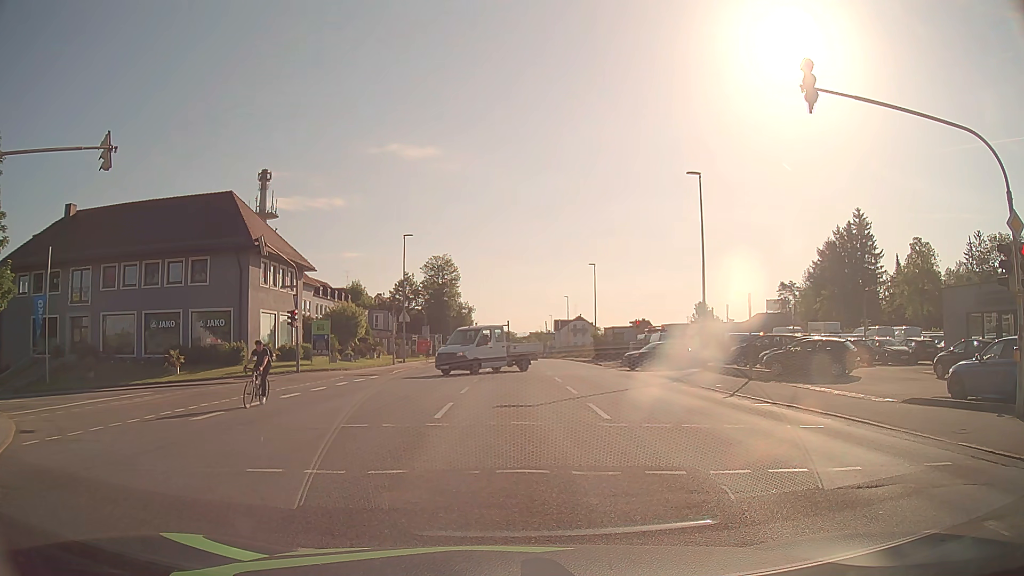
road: tertiary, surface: asphalt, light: Day
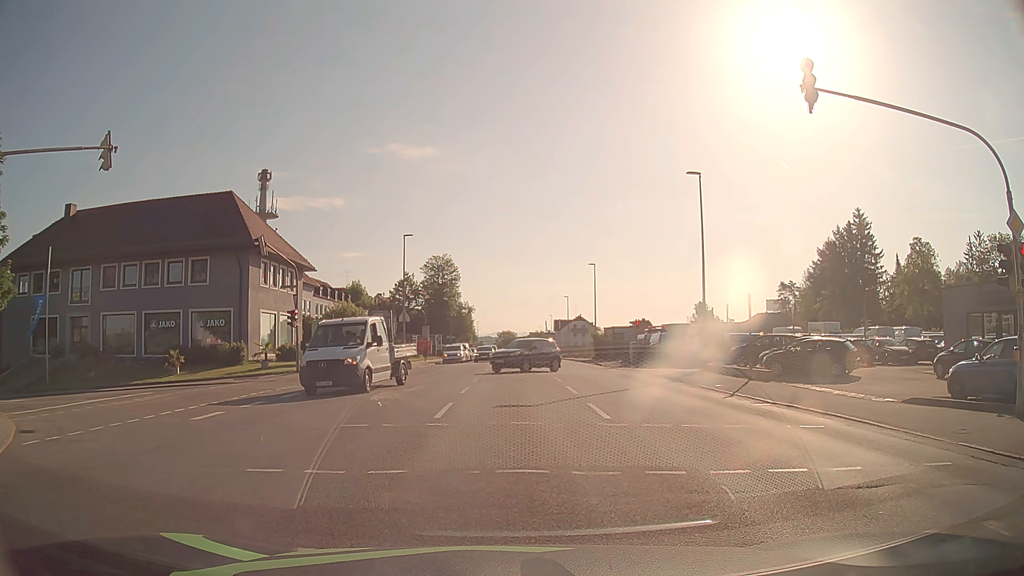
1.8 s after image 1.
(0.0, 0.0) m; 0°
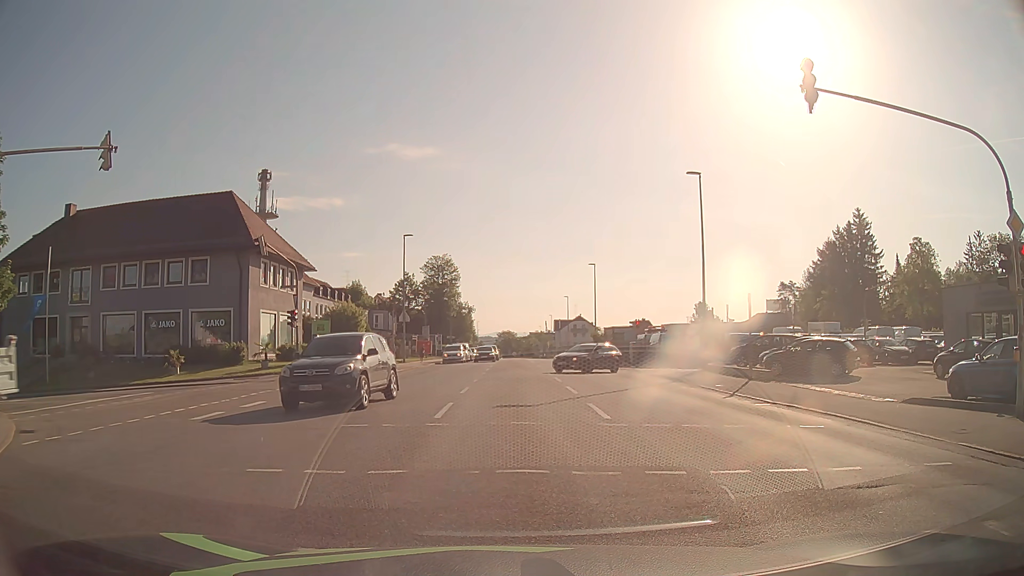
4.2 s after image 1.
(0.0, 0.0) m; 0°
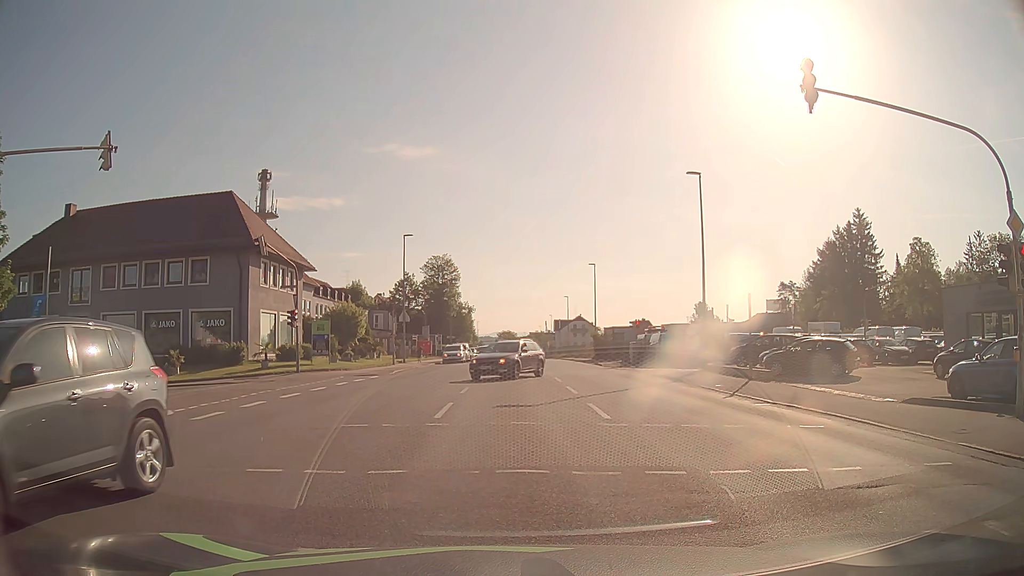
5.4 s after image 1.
(0.0, 0.0) m; 0°
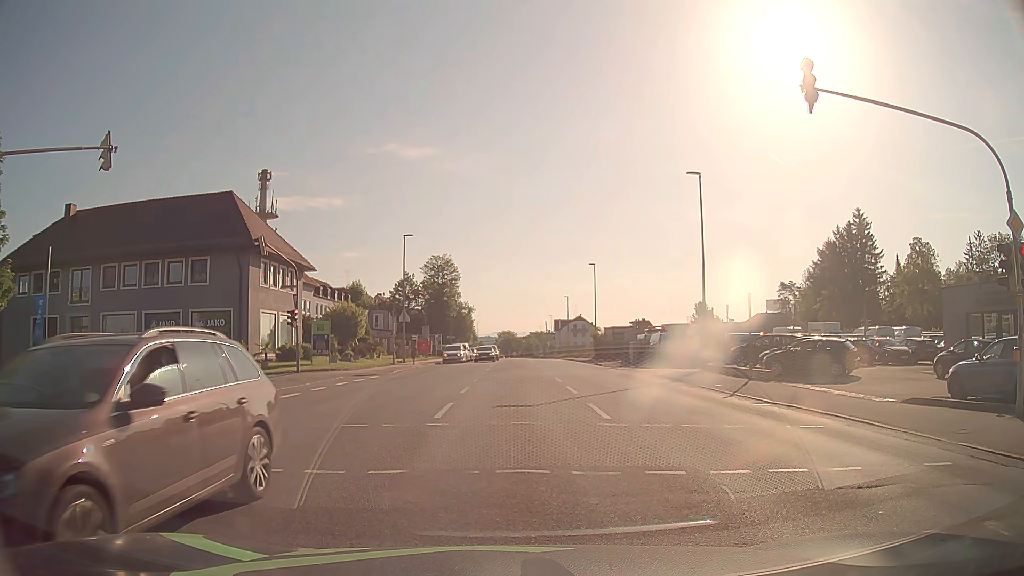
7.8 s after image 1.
(0.0, 0.0) m; 0°
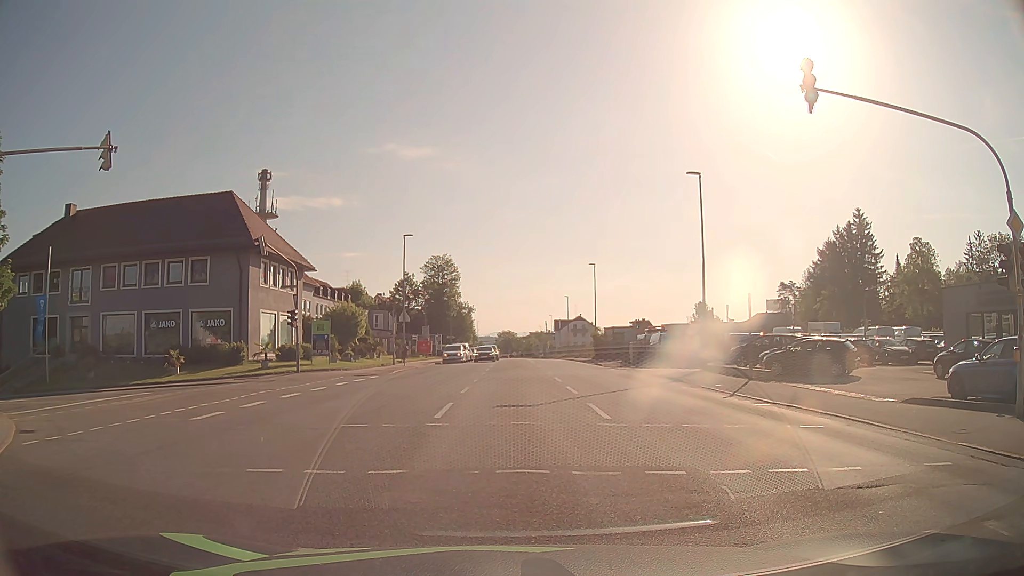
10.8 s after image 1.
(0.0, 0.0) m; 0°
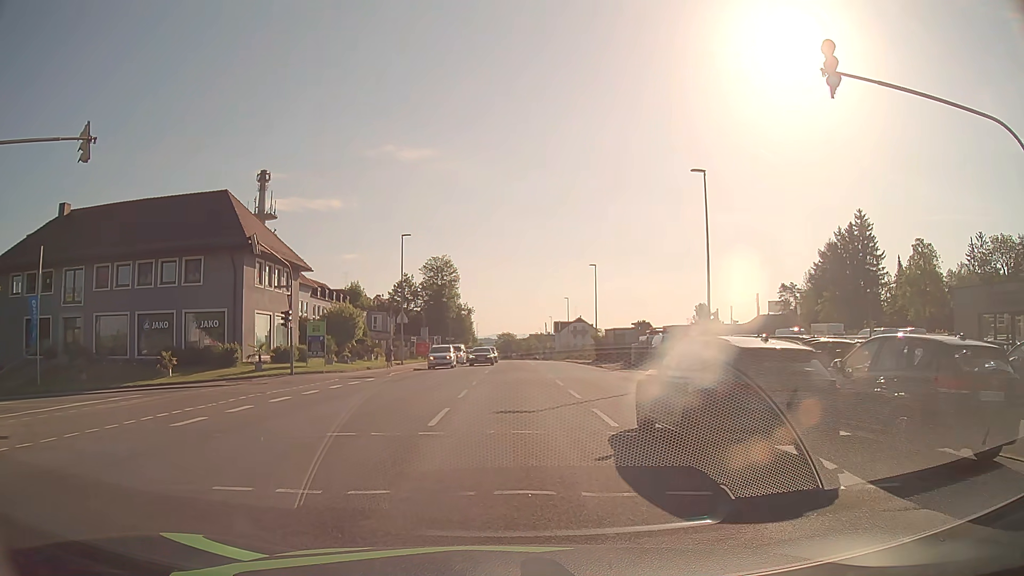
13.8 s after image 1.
(0.0, +0.9) m; 0°
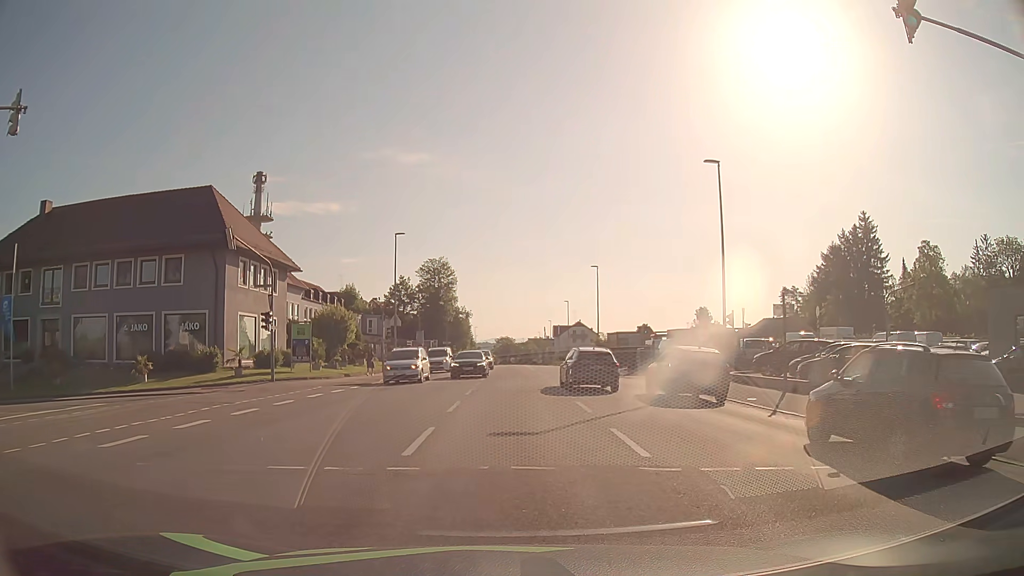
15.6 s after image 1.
(0.0, +2.7) m; +1°
